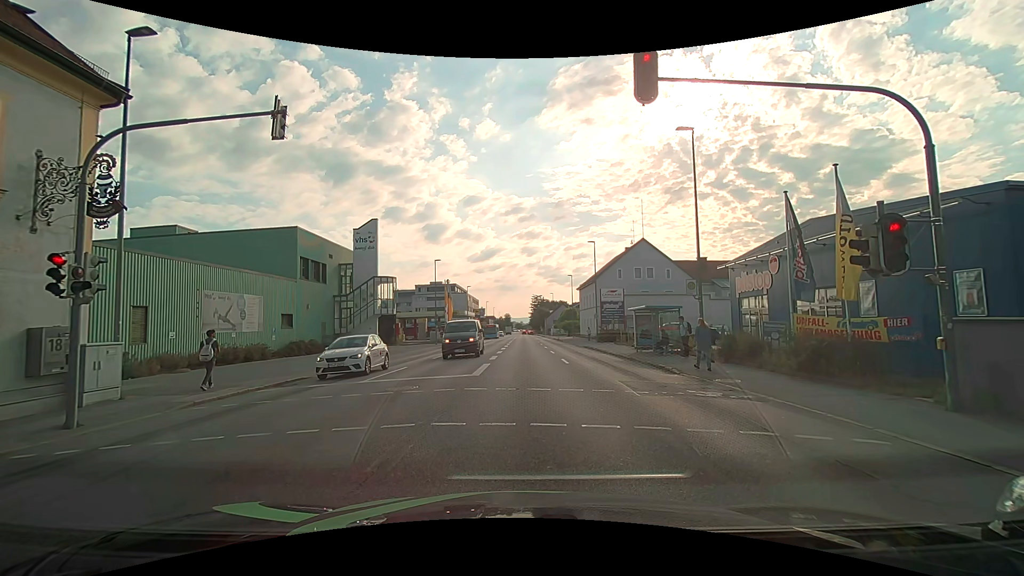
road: tertiary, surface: asphalt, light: Day
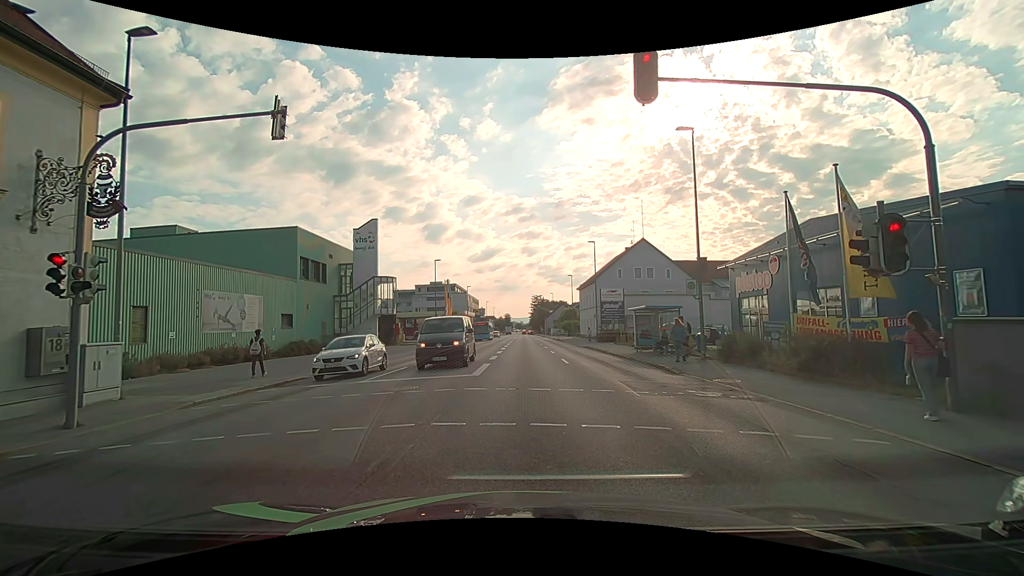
(0.0, 0.0) m; 0°
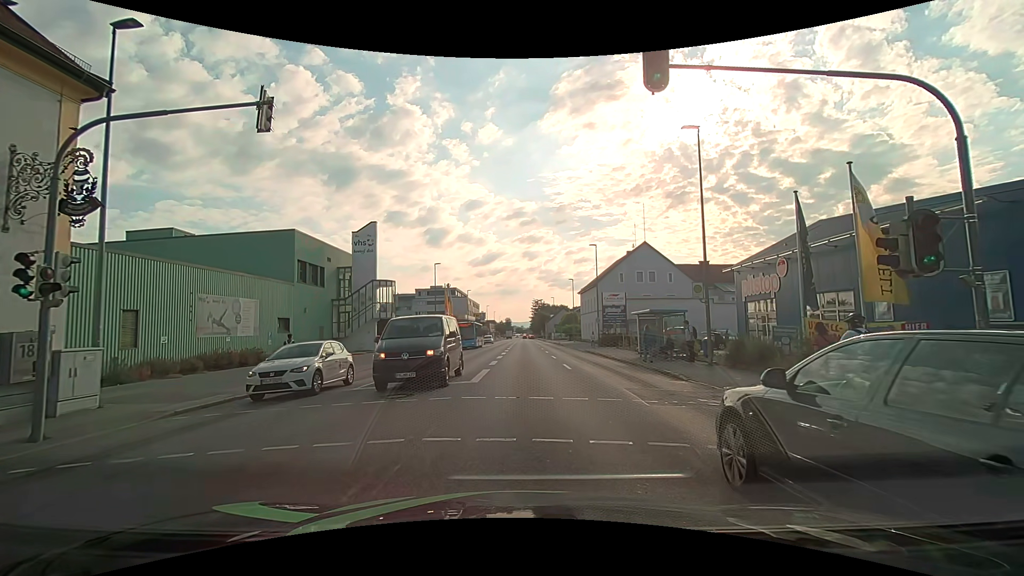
(0.0, +0.7) m; 0°
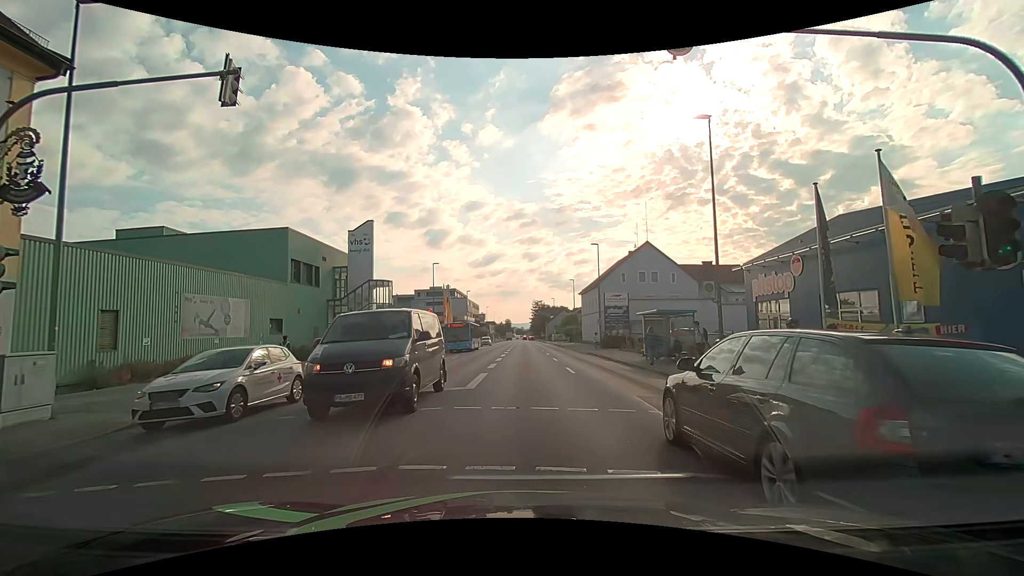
(0.0, +1.3) m; 0°
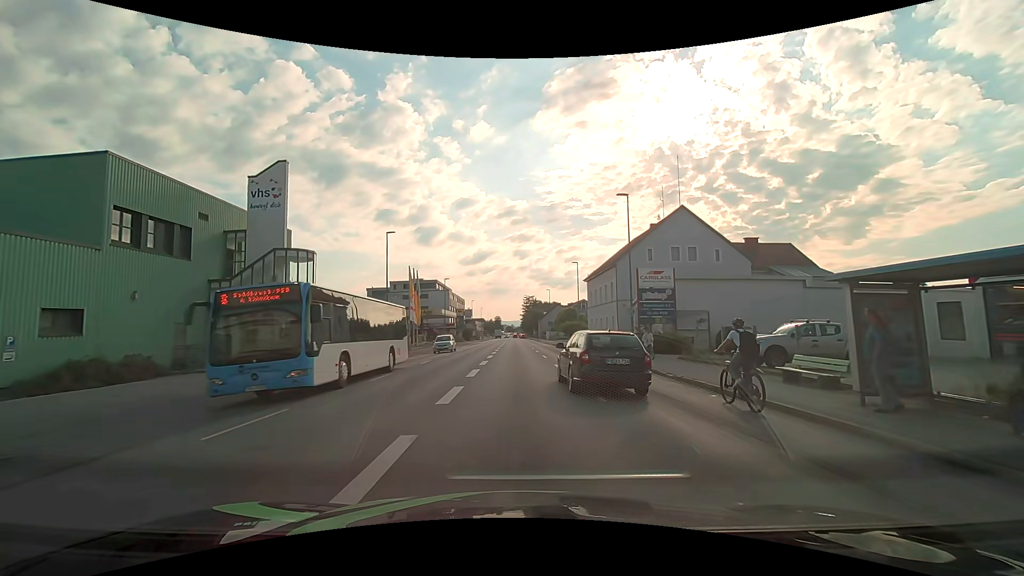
(+0.2, +17.8) m; +2°
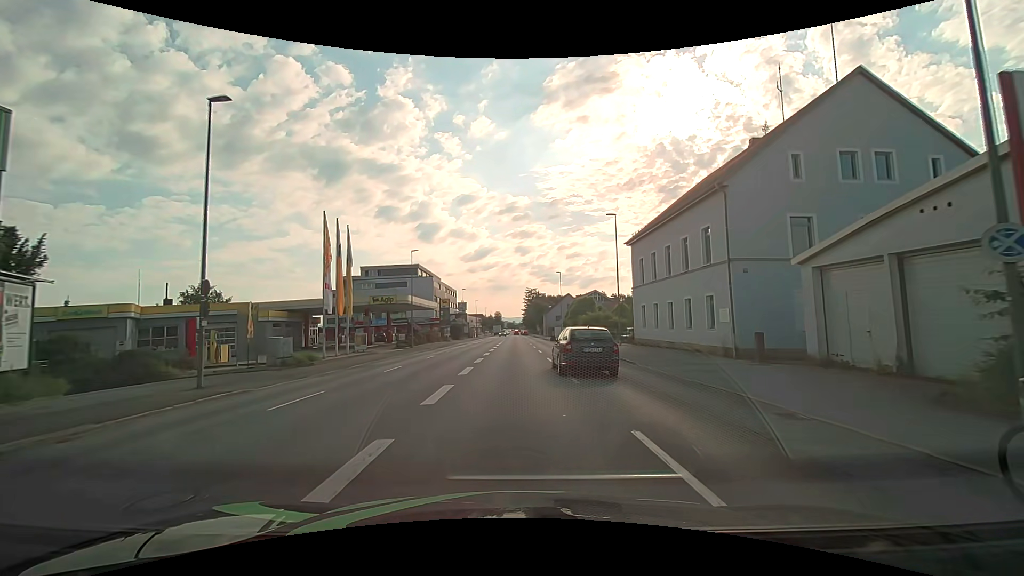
(-0.1, +24.8) m; 0°
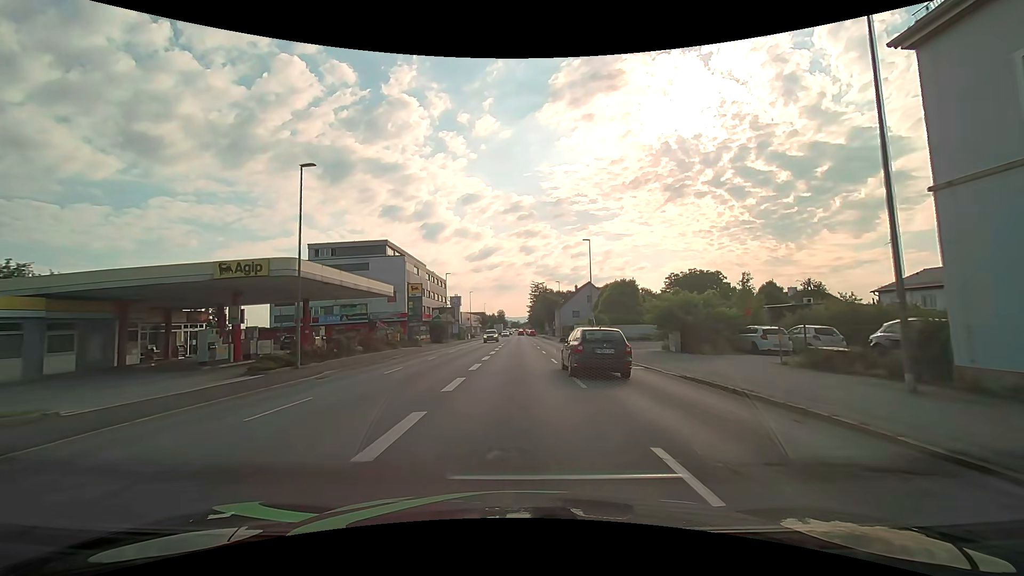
(-0.2, +28.1) m; -1°
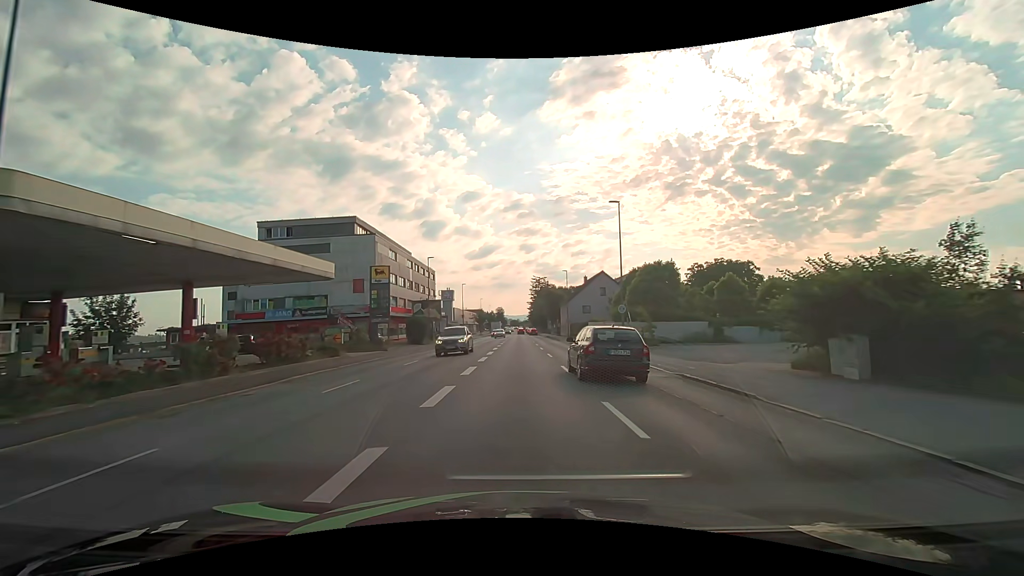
(0.0, +14.6) m; 0°
(0, +10) (0, +20) (0, +30) (0, +40) (0, +50) (0, +60) (0, +70) (0, +80) (0, +90) (0, +100) m
